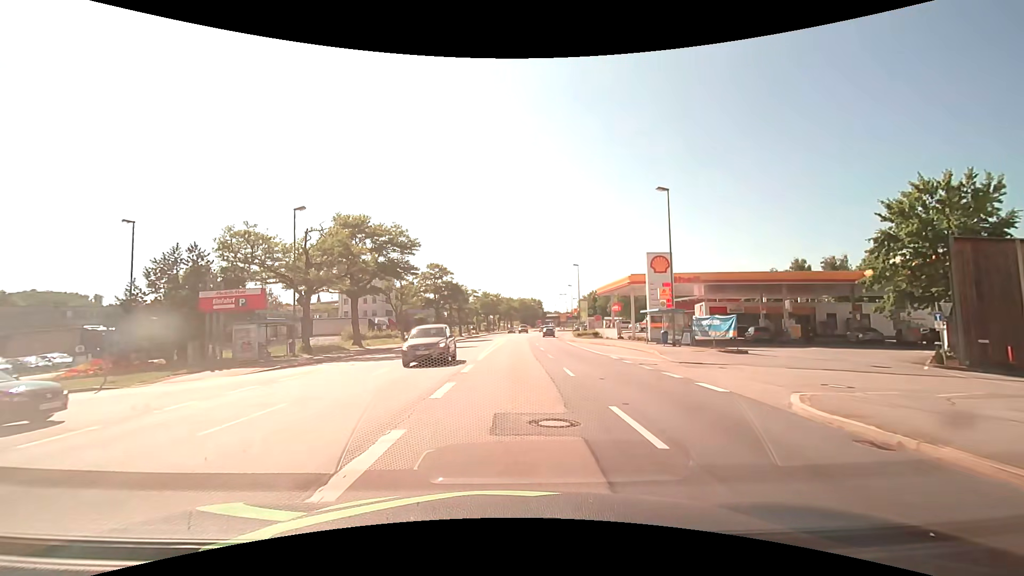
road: primary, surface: asphalt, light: Day
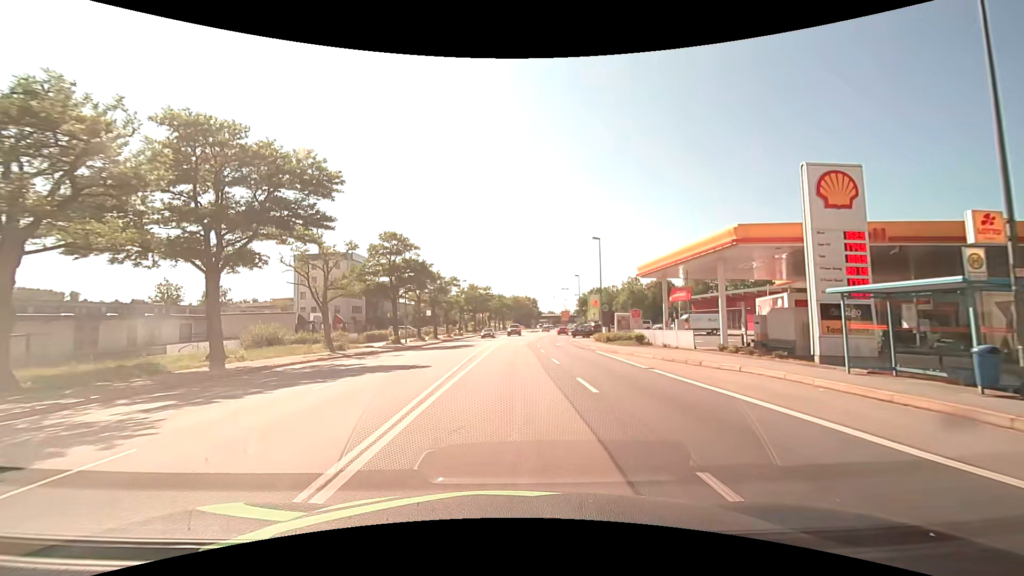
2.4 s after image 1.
(+0.5, +21.8) m; +2°
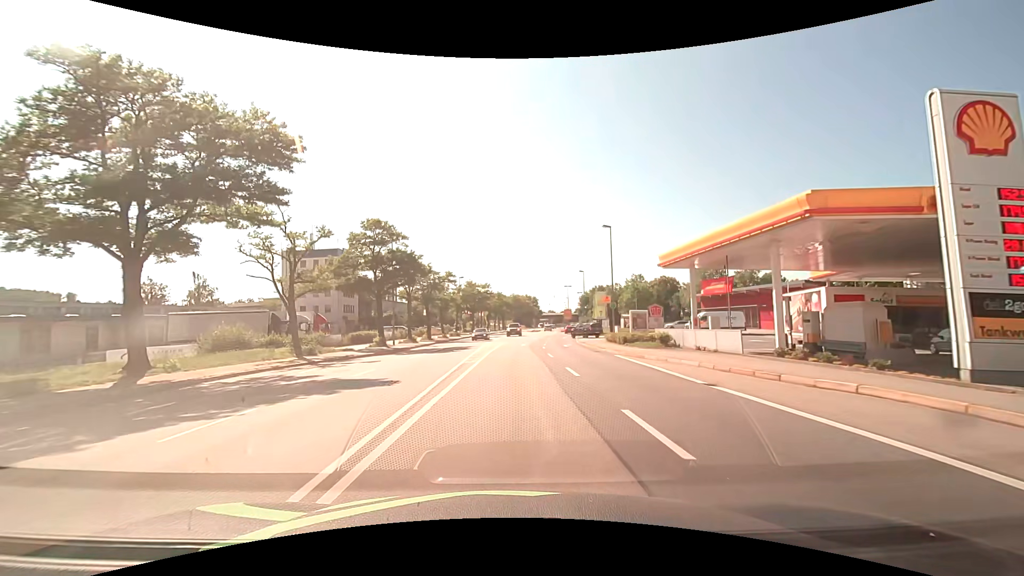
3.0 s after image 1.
(0.0, +5.5) m; 0°
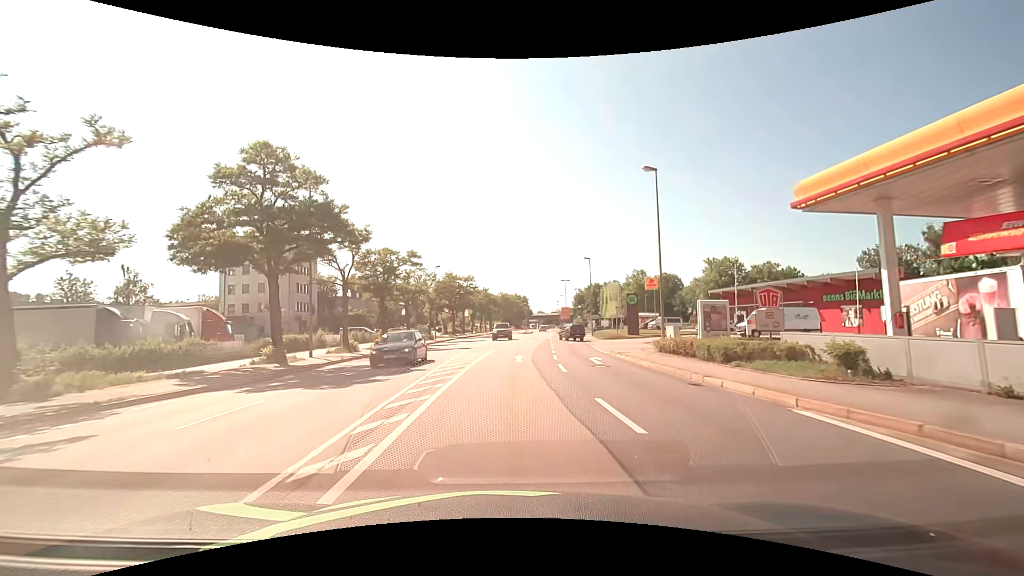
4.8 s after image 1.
(+0.2, +16.8) m; +1°
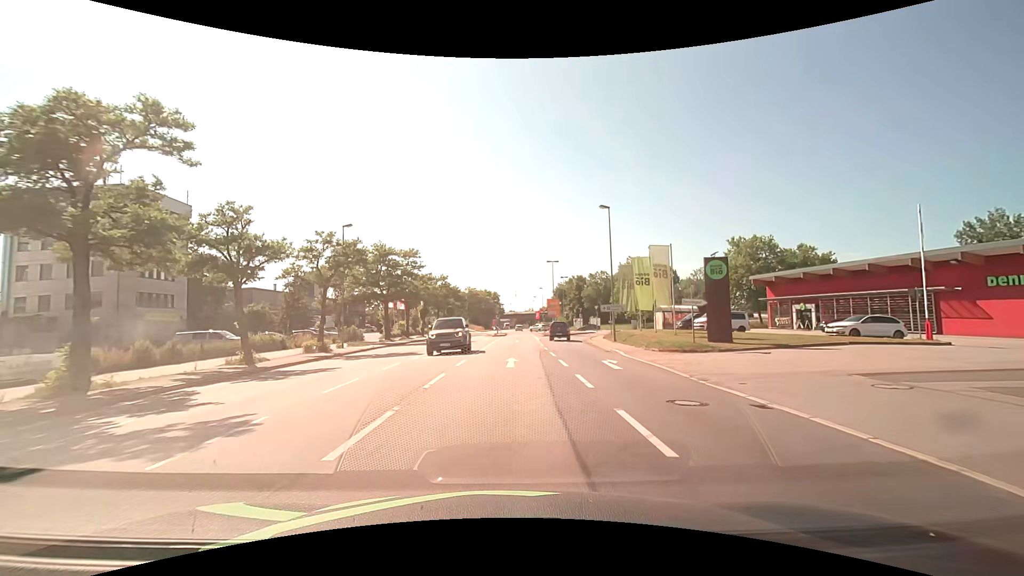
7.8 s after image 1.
(+0.8, +28.3) m; +3°
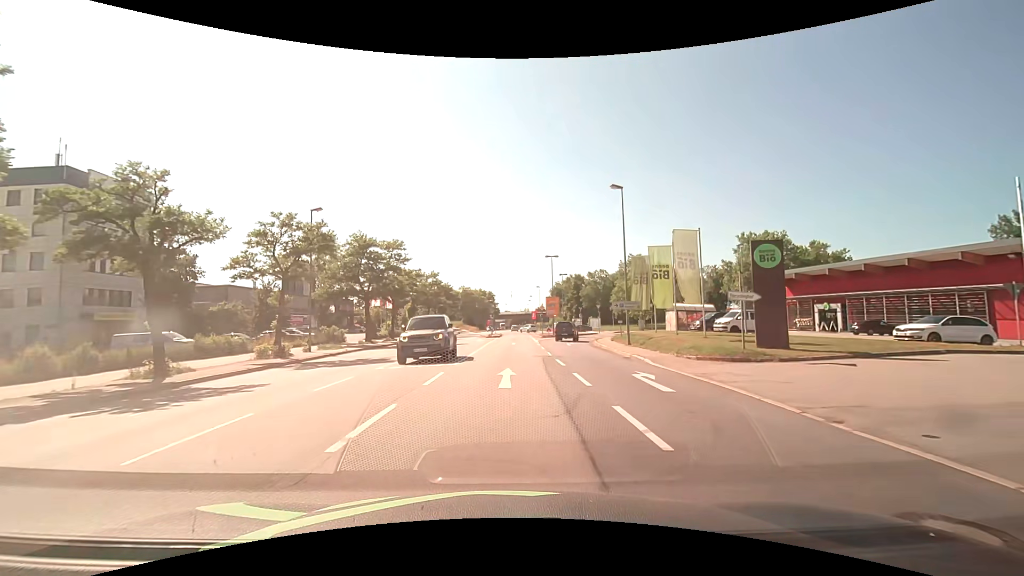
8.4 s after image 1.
(+0.1, +5.7) m; +1°
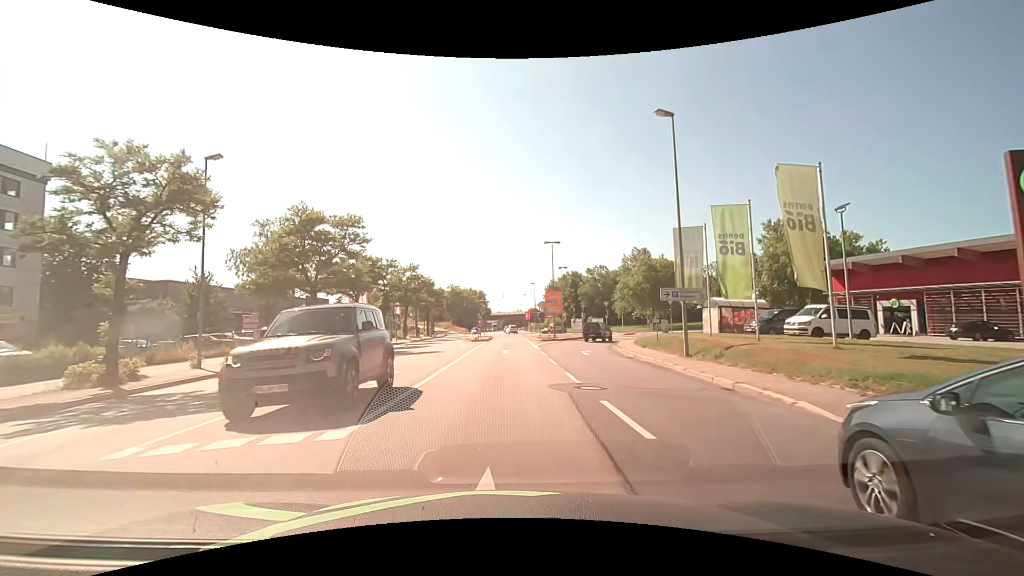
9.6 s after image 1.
(+0.2, +11.4) m; +1°
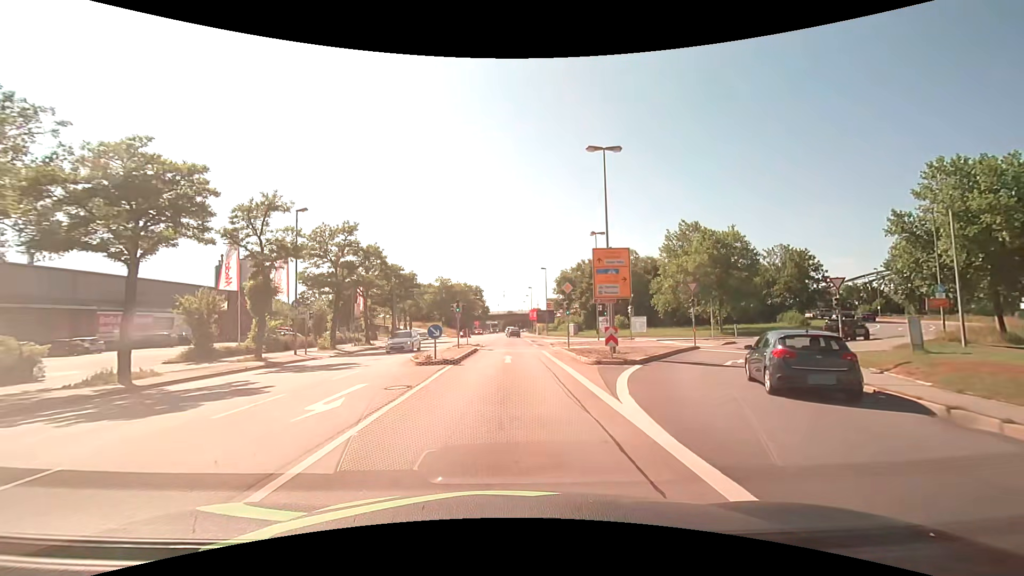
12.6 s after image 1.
(0.0, +28.7) m; 0°
(0, +10) (0, +20) (0, +30) (0, +40) (0, +50) (0, +60) (0, +70) (0, +80) (+1, +90) (+1, +100) m
